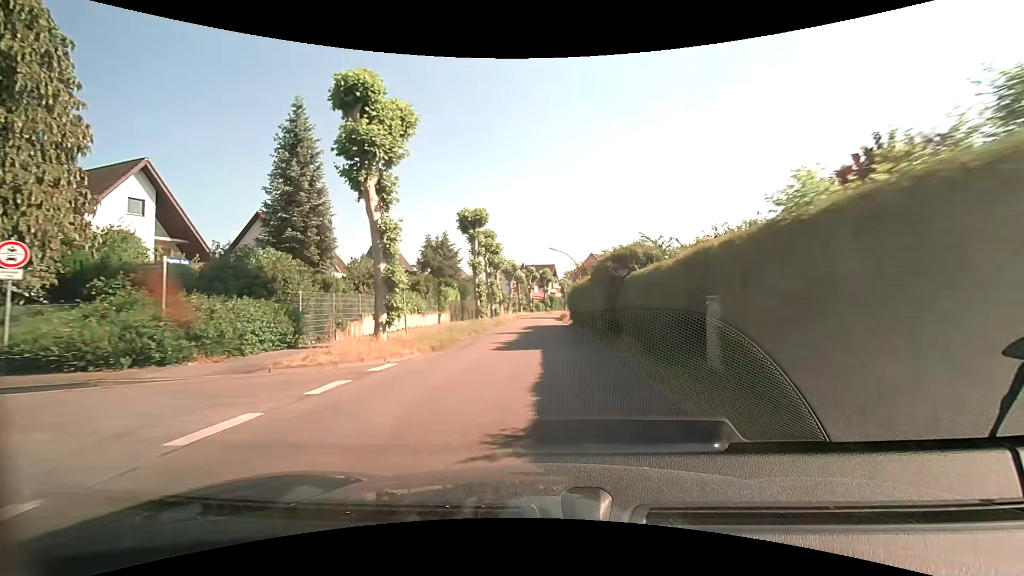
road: tertiary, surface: asphalt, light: Day
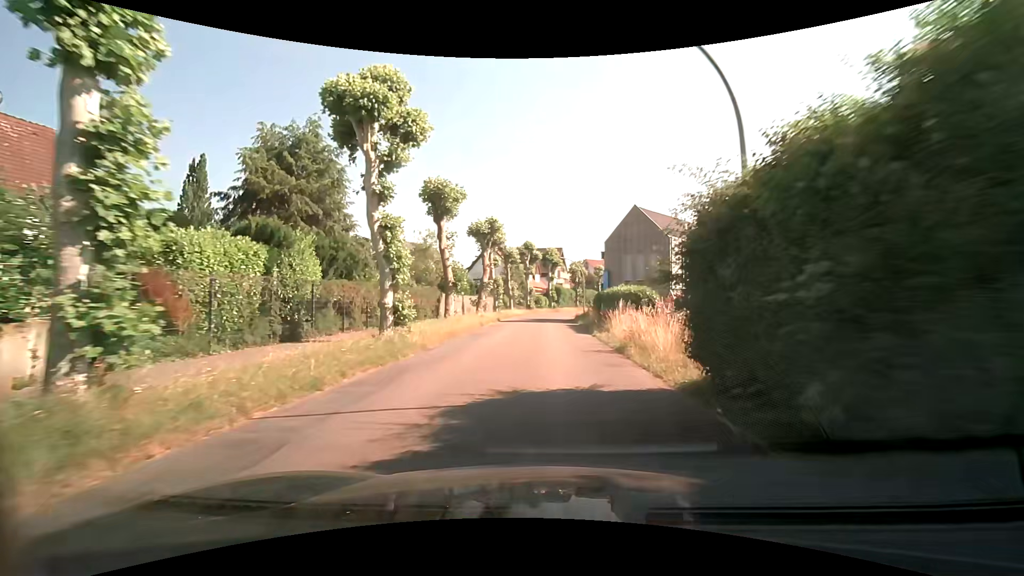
(+0.2, +32.0) m; 0°
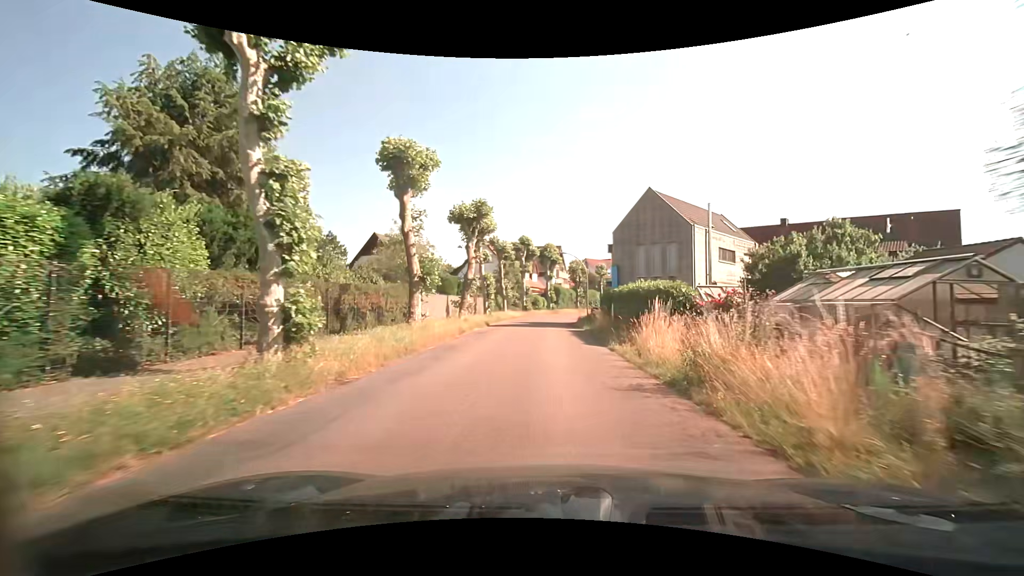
(0.0, +6.3) m; 0°
(0, +10) (0, +20) (0, +30) (+1, +40) (+1, +50) (+3, +60) (+7, +69) (+11, +78) (+15, +87) (+19, +96) m
